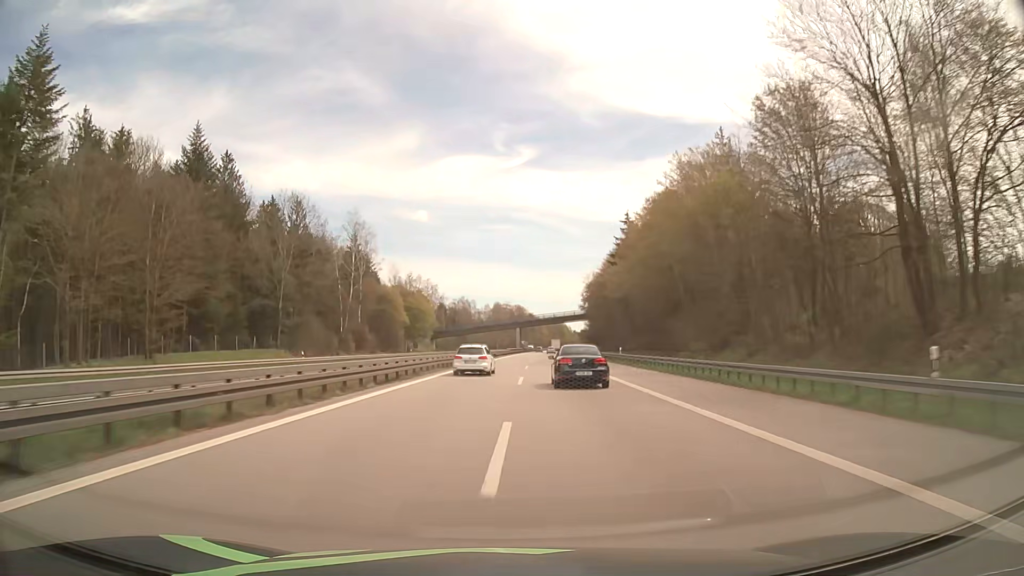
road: motorway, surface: asphalt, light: Day
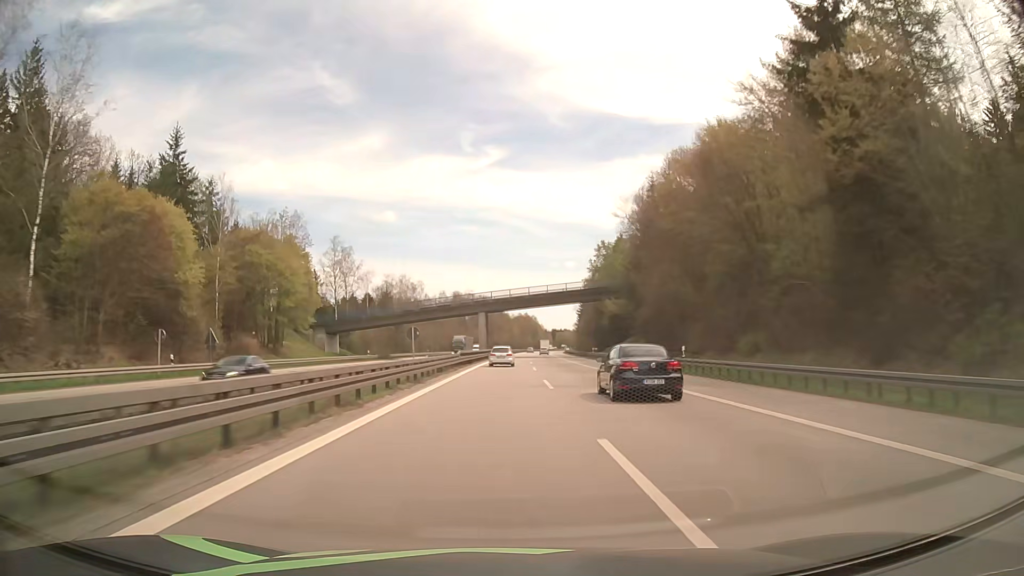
(+1.2, +75.3) m; +2°
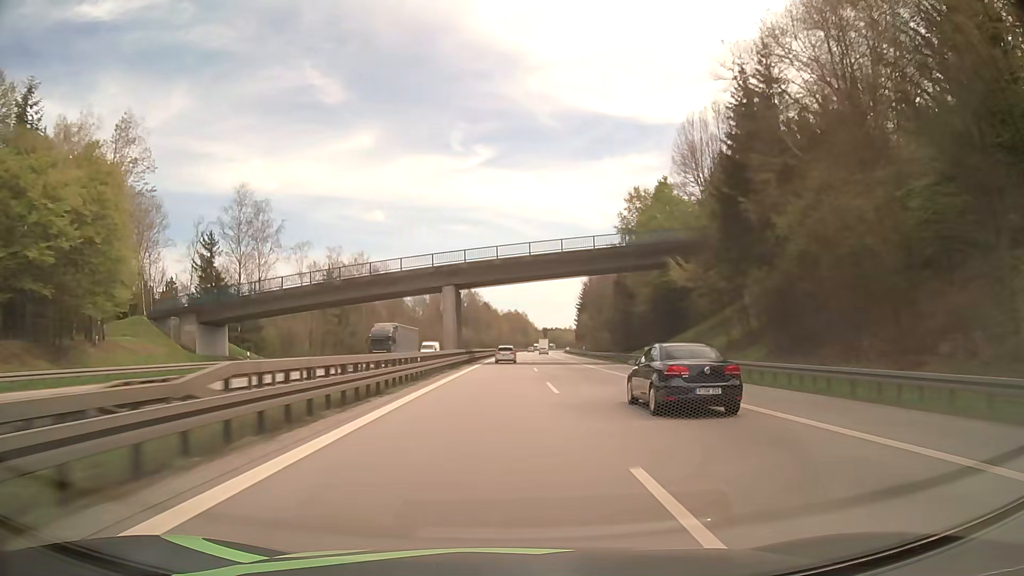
(+0.4, +38.8) m; +1°
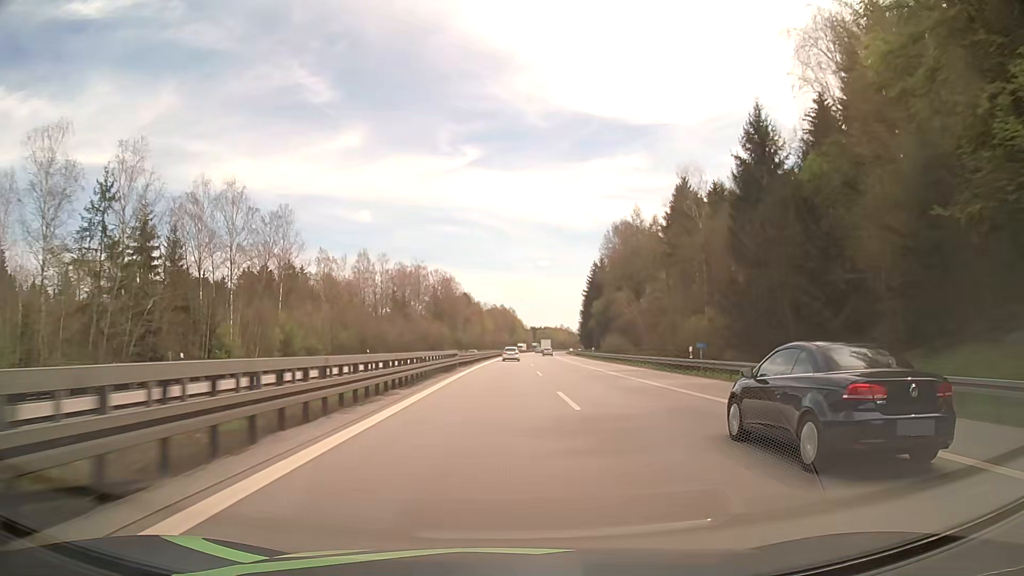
(+0.8, +59.7) m; +2°
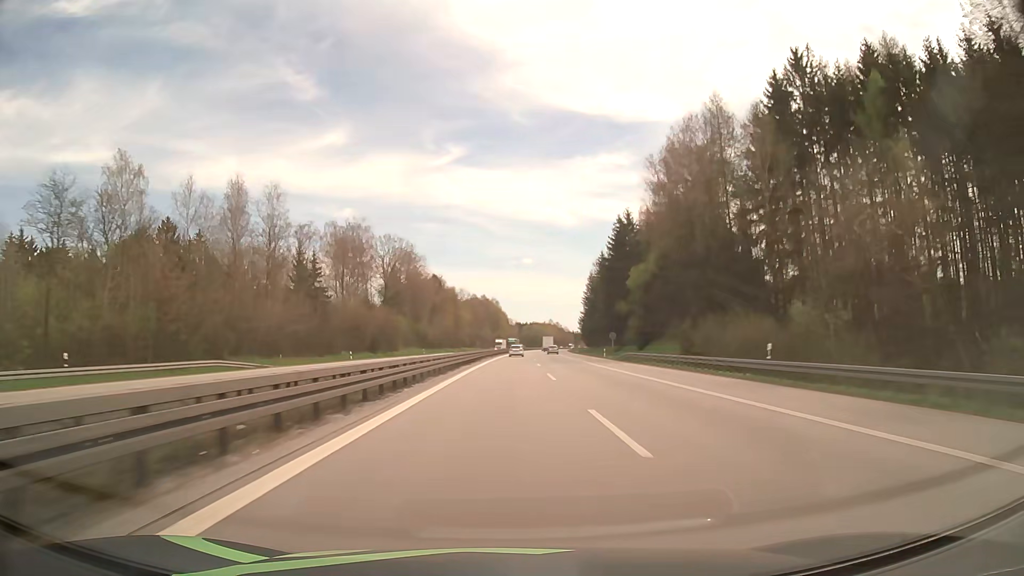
(+0.5, +61.0) m; +1°
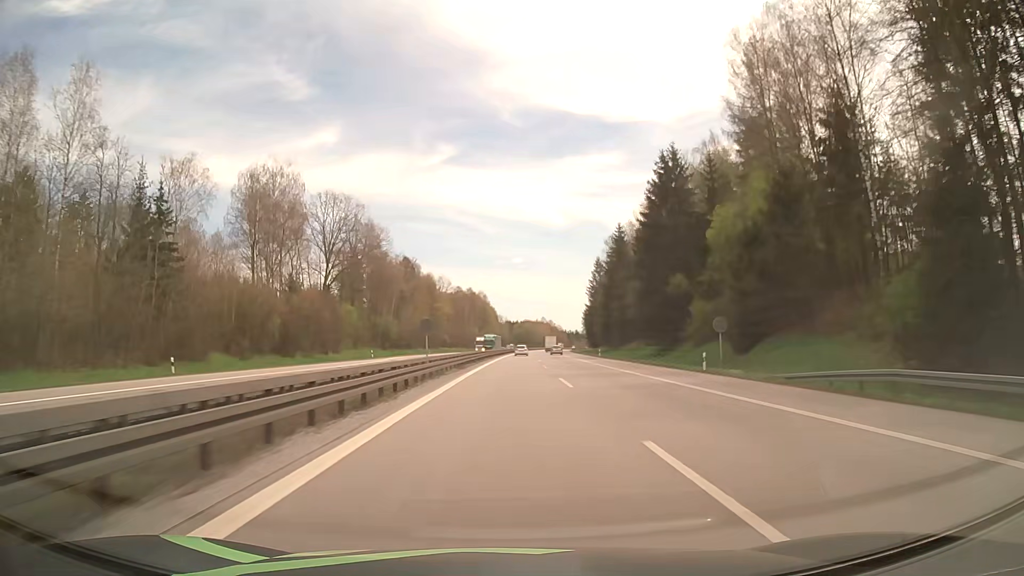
(+0.4, +41.1) m; +1°
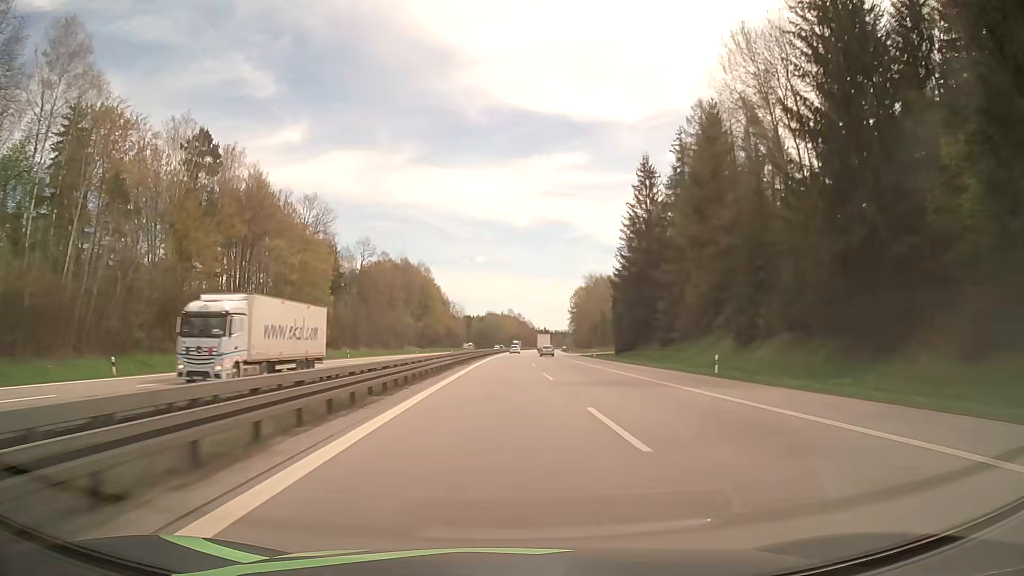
(+3.0, +103.9) m; +3°
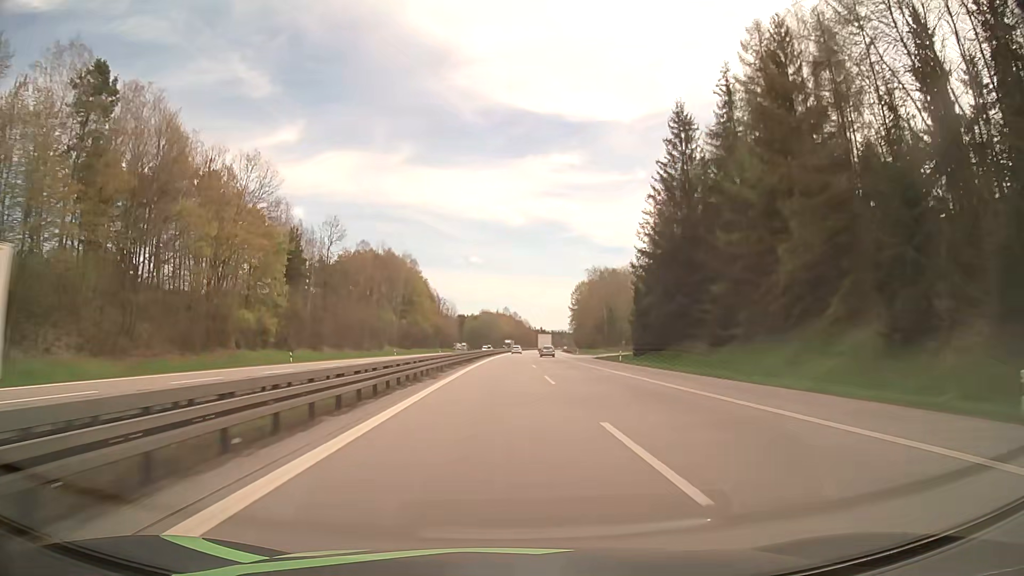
(+0.1, +20.9) m; +1°
(0, +10) (0, +20) (0, +30) (0, +40) (0, +50) (0, +60) (+1, +70) (+1, +80) (+1, +90) (+2, +100) m
